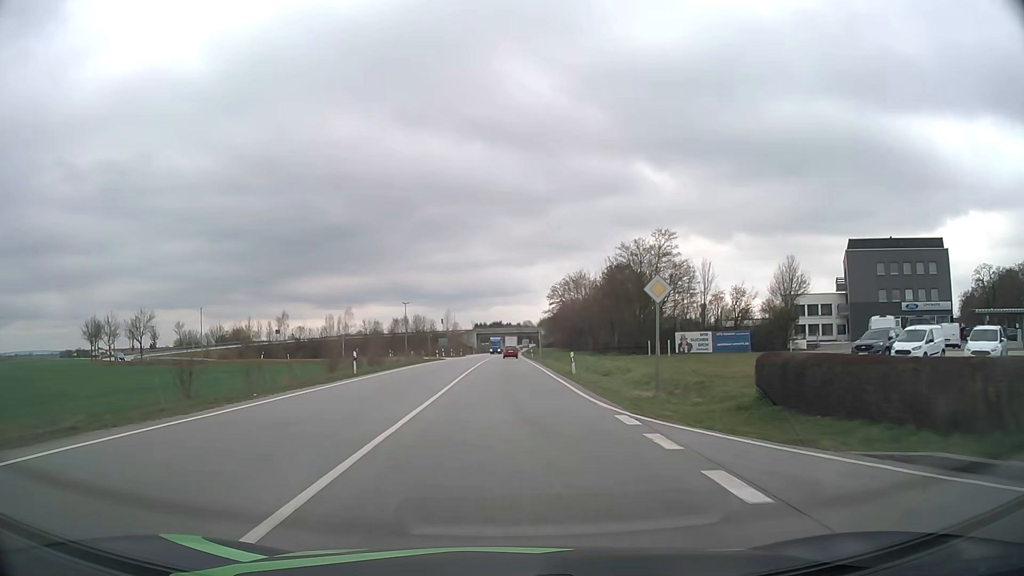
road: primary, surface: asphalt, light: Day
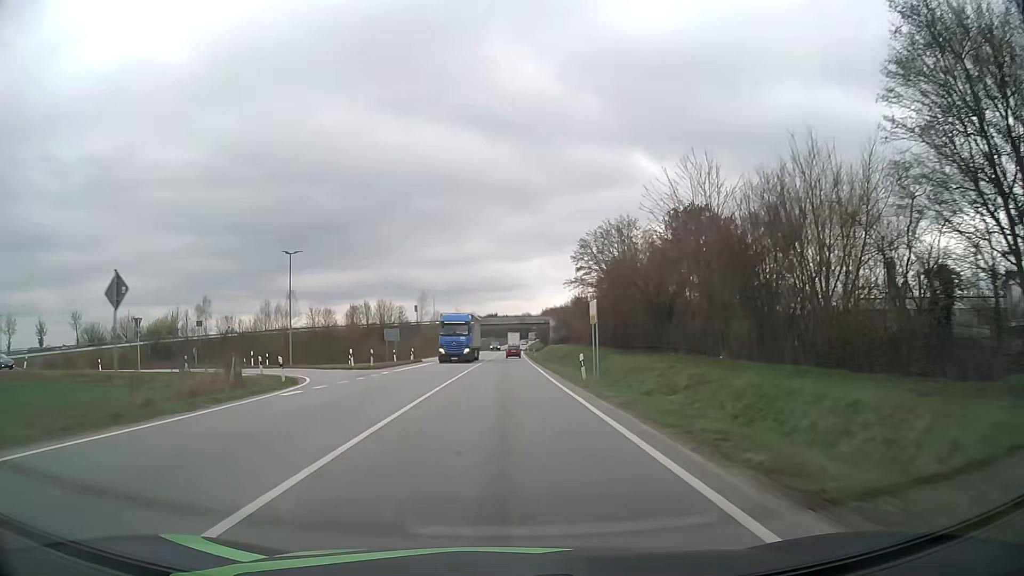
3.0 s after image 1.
(+0.2, +55.5) m; 0°
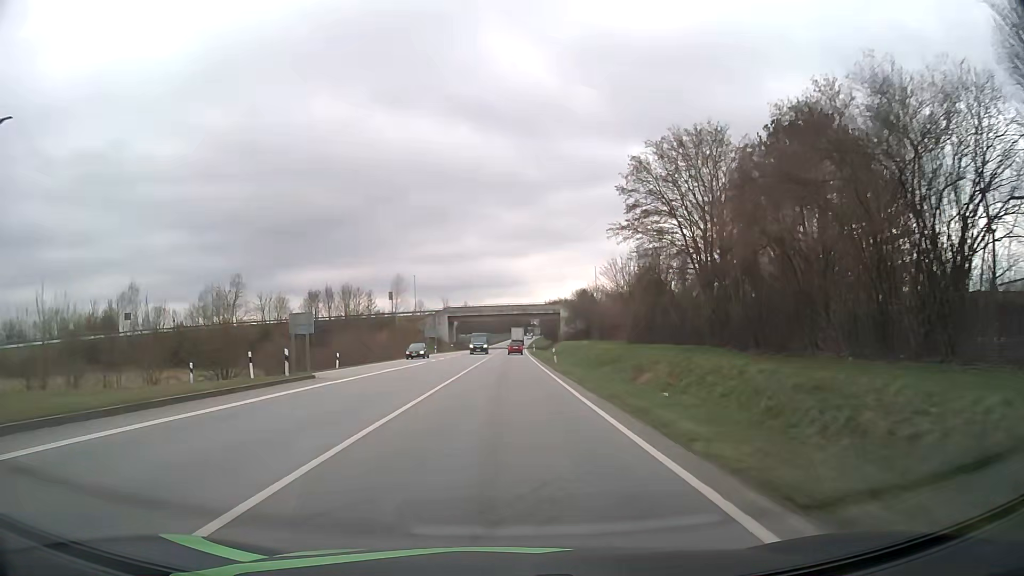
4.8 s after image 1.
(+0.1, +33.3) m; 0°
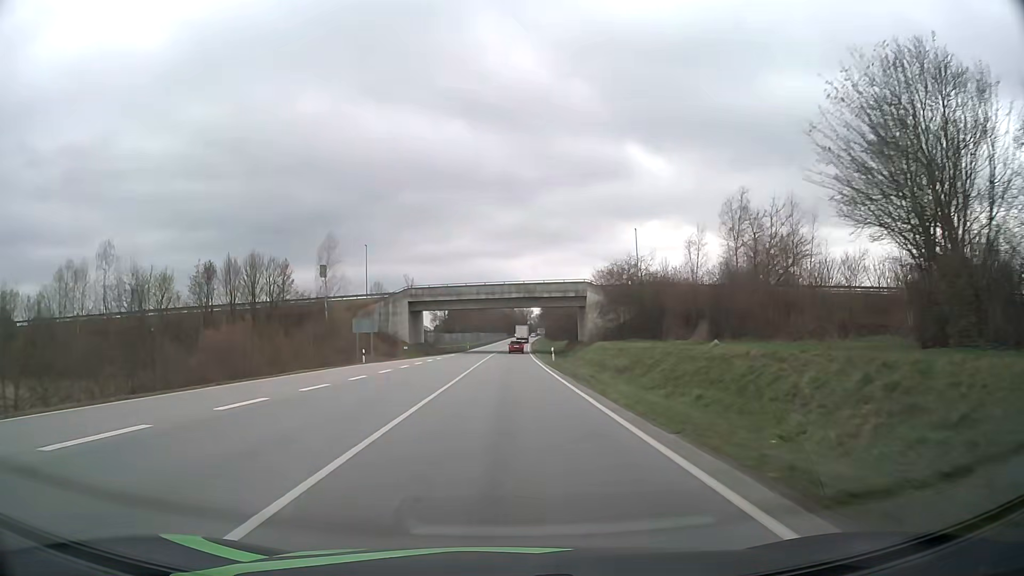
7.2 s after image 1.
(+0.2, +44.8) m; +1°
(0, +10) (0, +20) (0, +30) (0, +40) (+1, +50) (+1, +60) (+1, +70) (+1, +80) (+1, +90) (+2, +100) m
